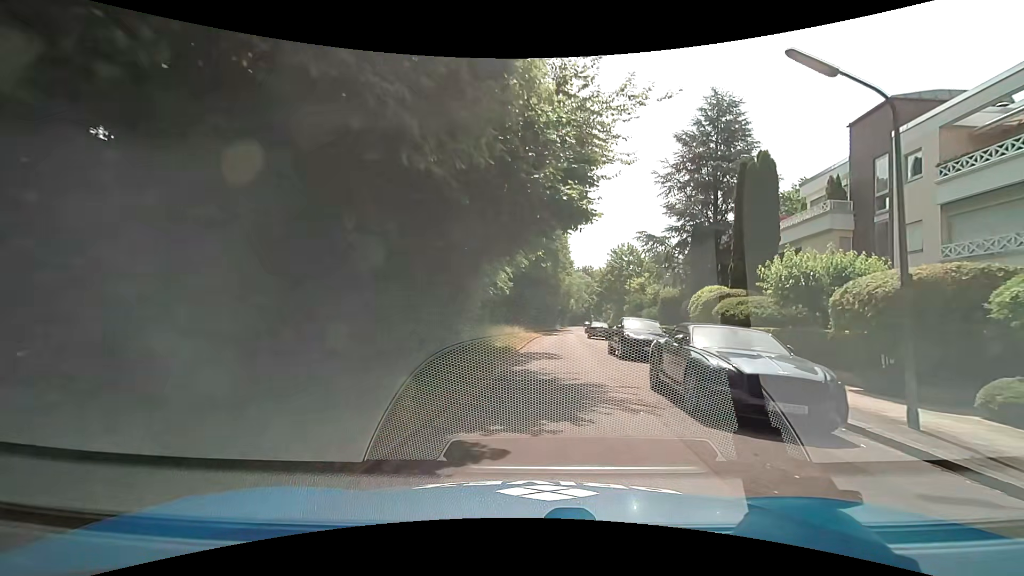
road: residential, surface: asphalt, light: Day
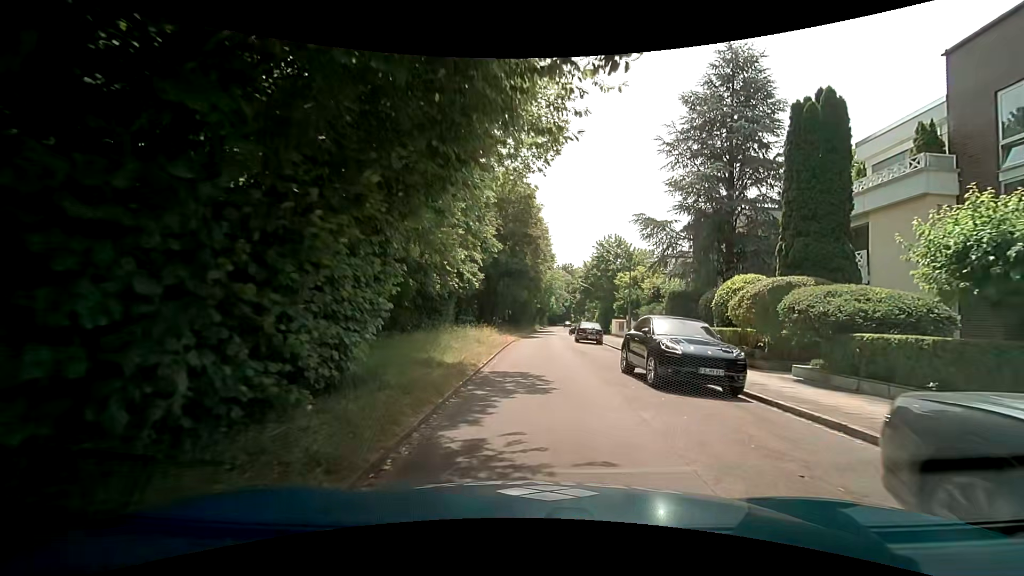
(+0.2, +7.9) m; +2°
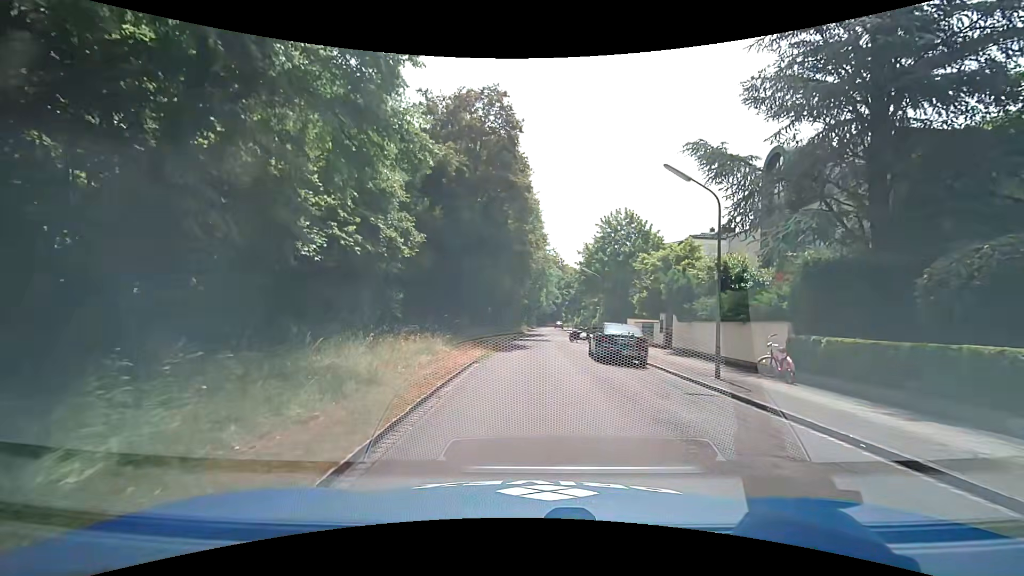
(+0.2, +15.7) m; +2°
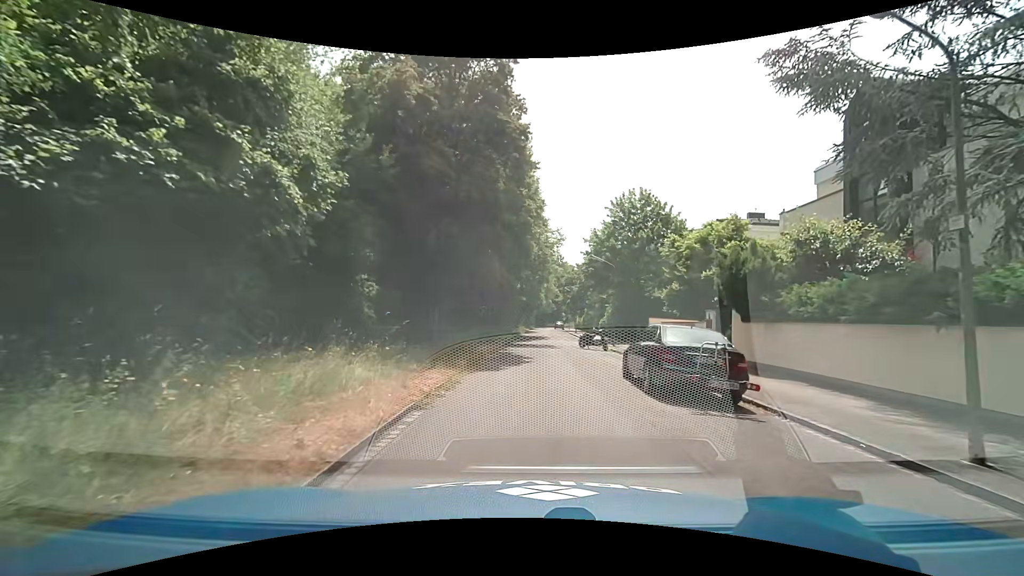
(-0.1, +7.9) m; +1°
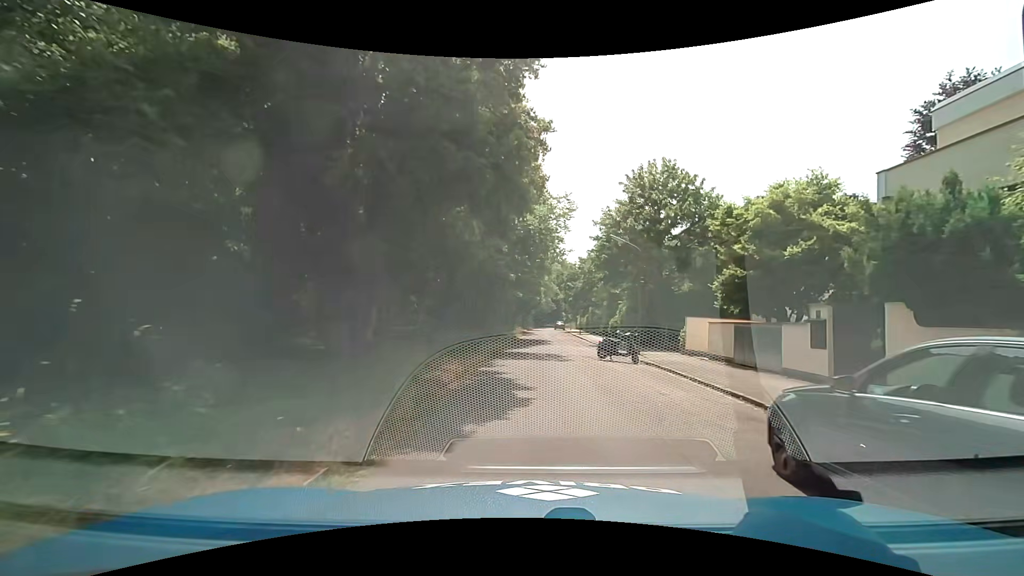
(-0.1, +8.0) m; -1°
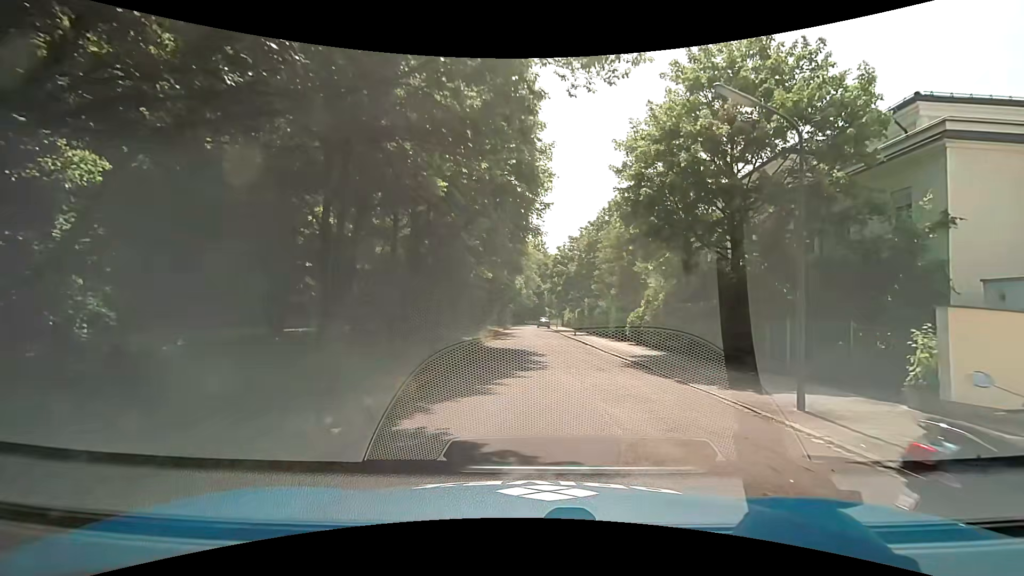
(+0.4, +16.2) m; +4°
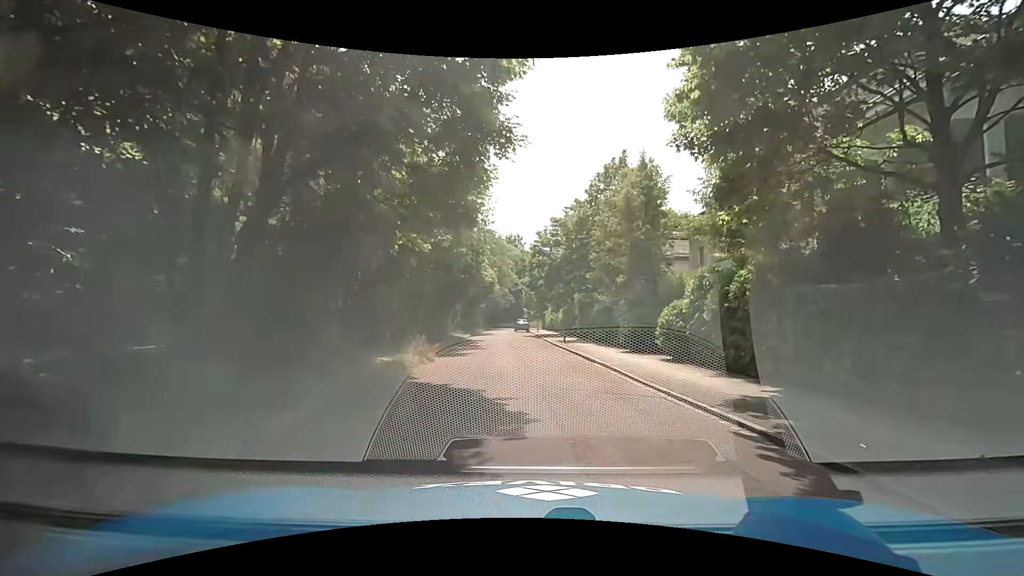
(0.0, +11.5) m; +2°
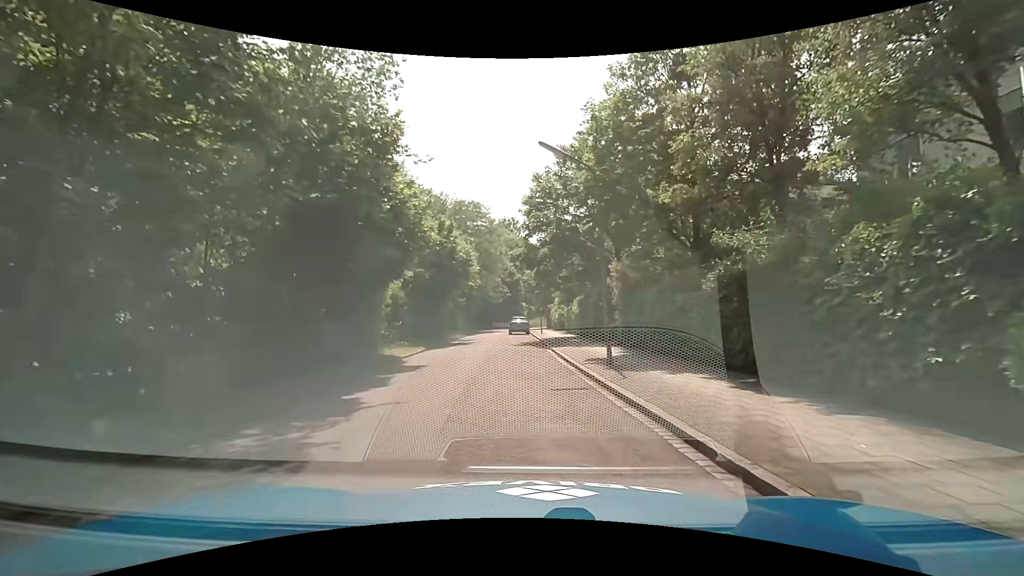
(+0.1, +18.5) m; 0°
